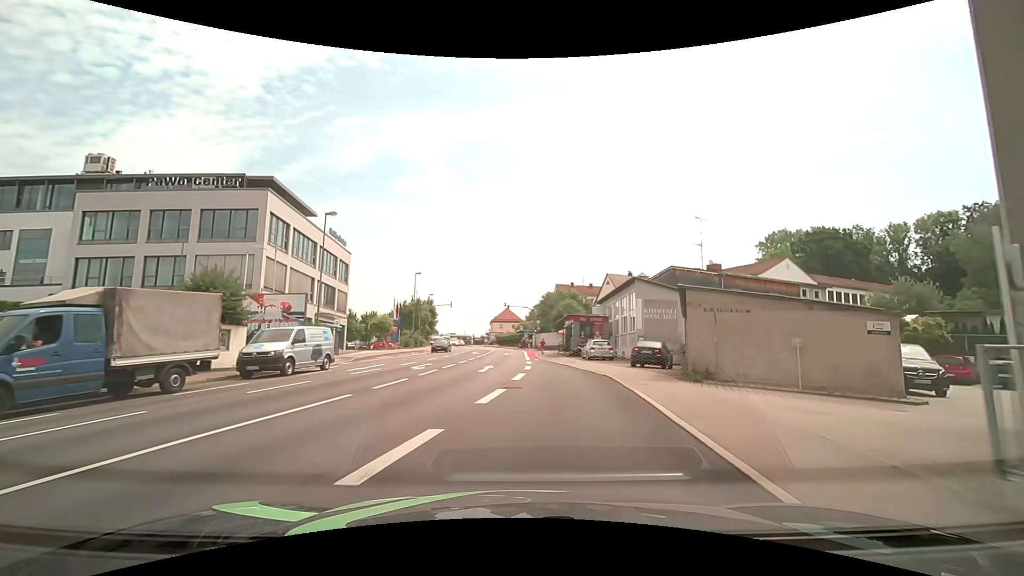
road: tertiary_link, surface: asphalt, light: Day
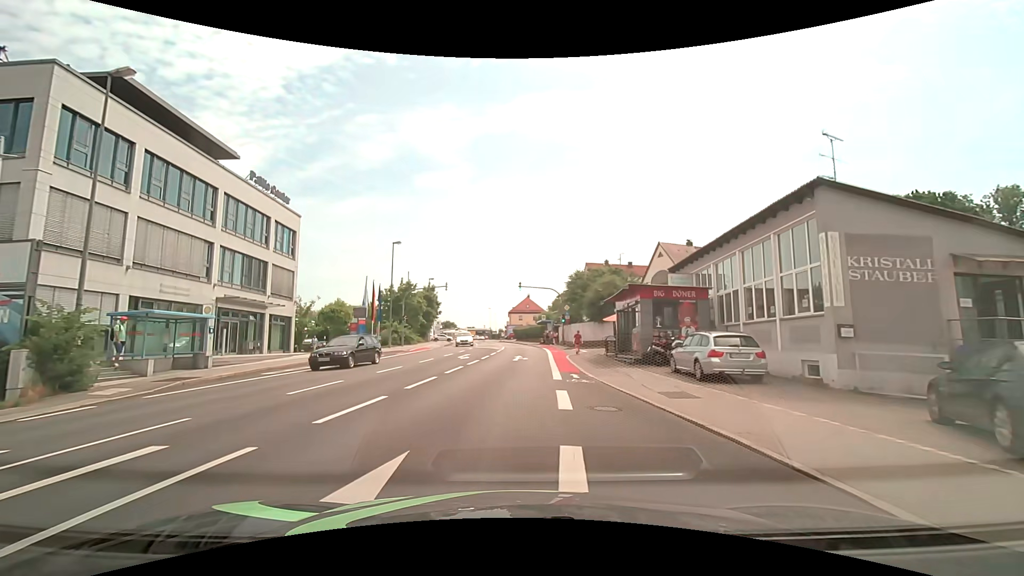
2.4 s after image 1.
(+0.4, +19.9) m; -2°
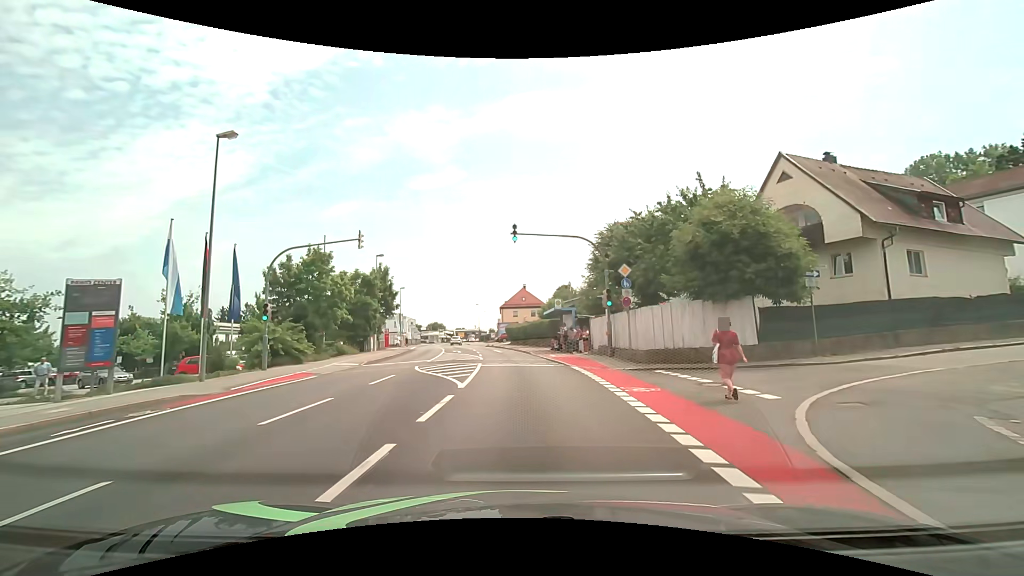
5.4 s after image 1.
(-0.2, +27.2) m; 0°
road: tertiary
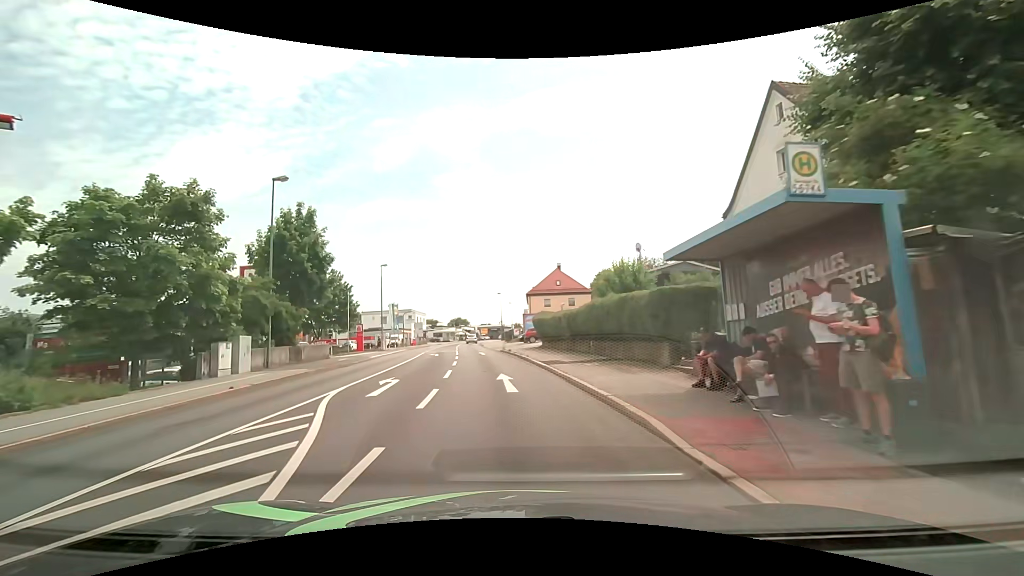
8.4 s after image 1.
(-0.2, +27.6) m; -3°
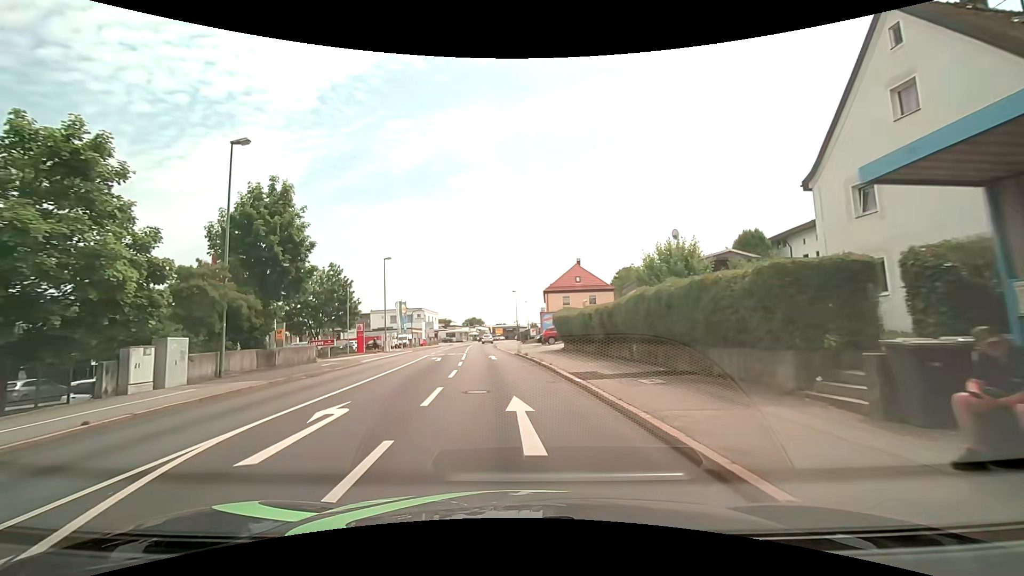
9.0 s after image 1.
(-0.1, +5.8) m; -2°
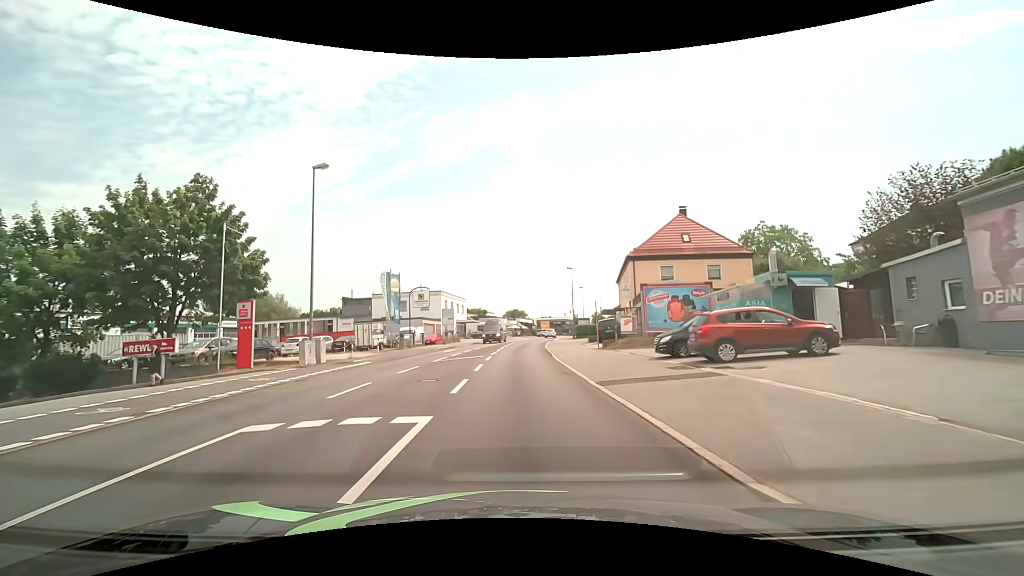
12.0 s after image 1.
(-1.6, +29.8) m; -5°
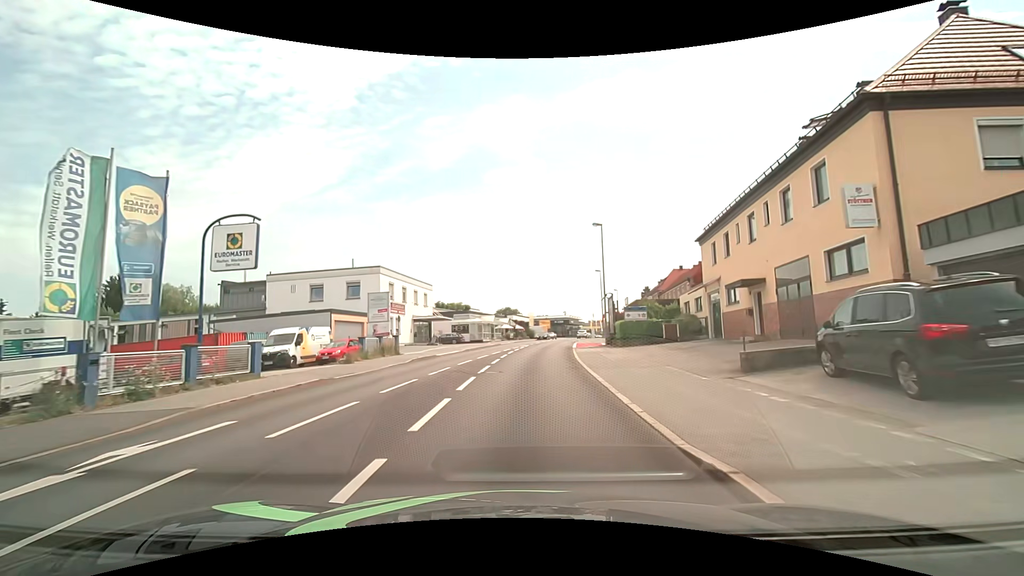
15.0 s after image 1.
(+0.1, +30.3) m; +1°
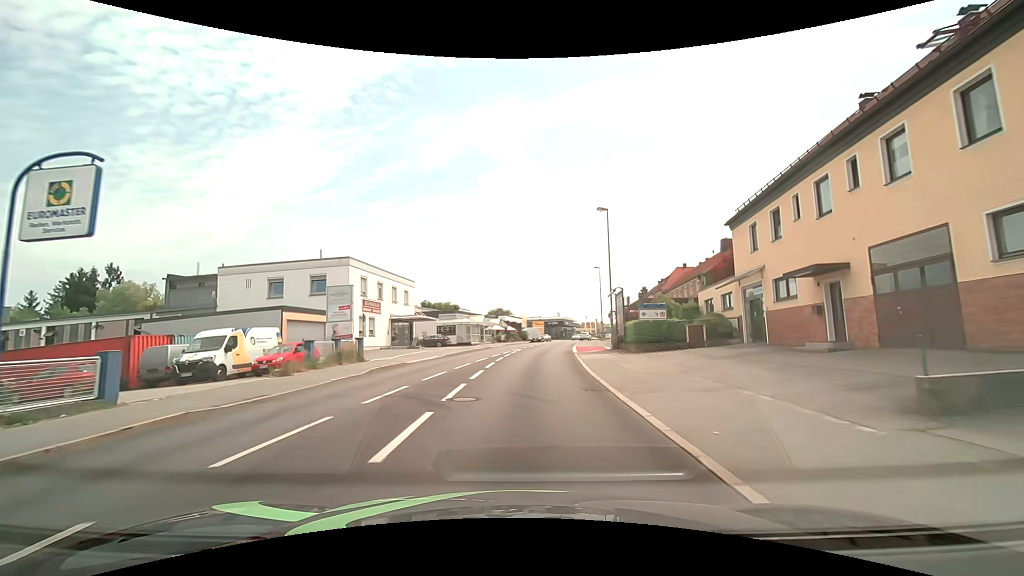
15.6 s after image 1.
(0.0, +6.1) m; +1°
(0, +10) (+1, +20) (+1, +30) (+2, +40) (+3, +50) (+4, +60) (+6, +70) (+8, +79) (+11, +89) (+13, +99) m
